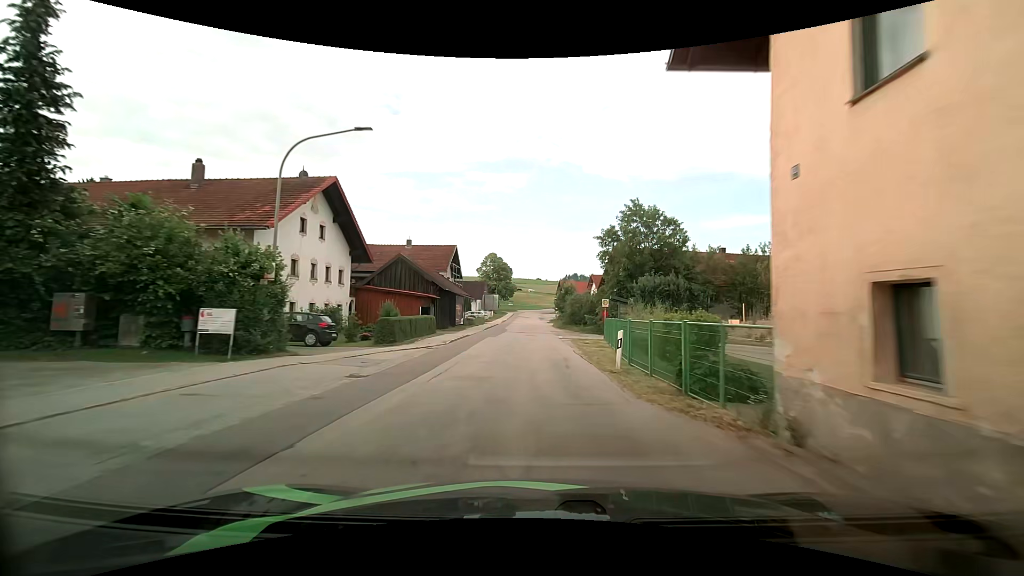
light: Day
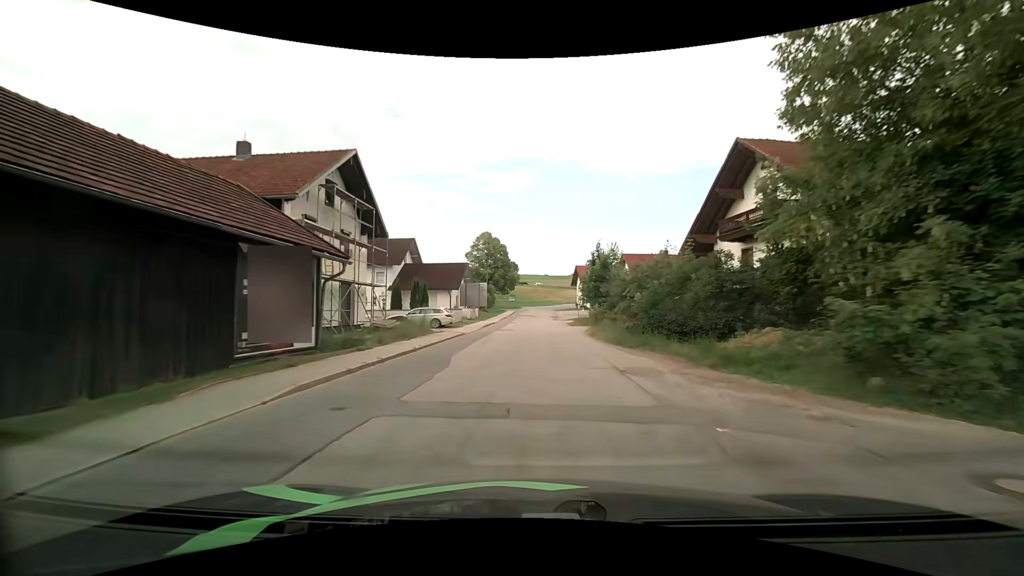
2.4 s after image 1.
(-0.4, +34.4) m; 0°
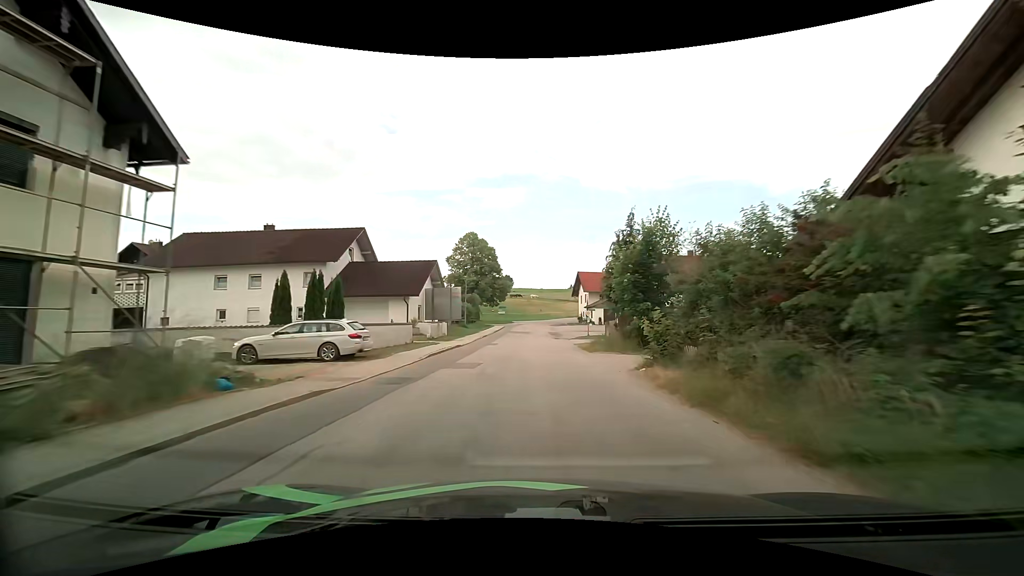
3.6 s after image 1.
(0.0, +16.9) m; 0°
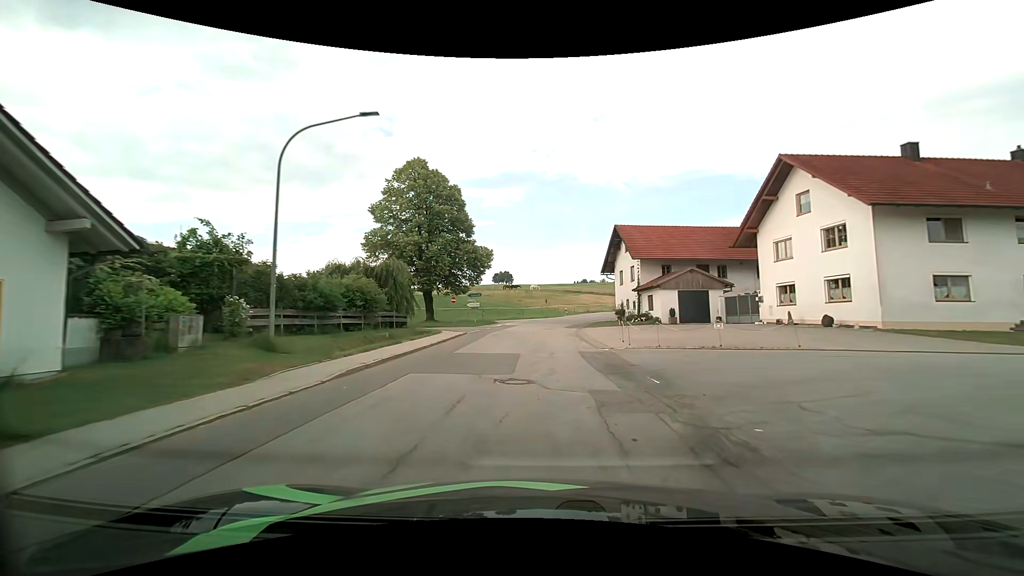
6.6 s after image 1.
(0.0, +40.6) m; 0°
(0, +10) (0, +20) (0, +30) (+1, +40) (+3, +50) (+6, +59) (+10, +68) (+15, +77) (+21, +85) (+28, +93) m
